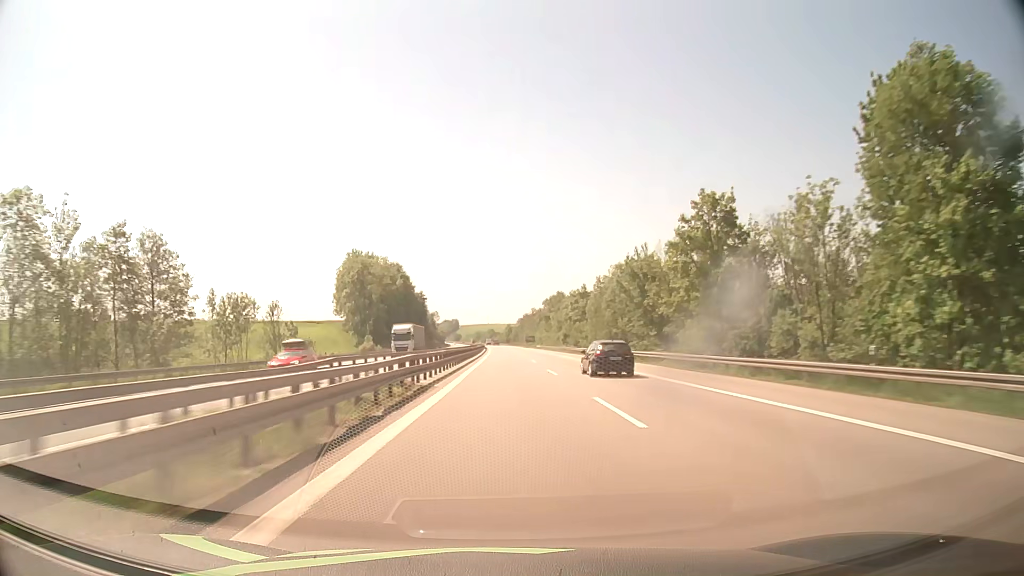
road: motorway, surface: asphalt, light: Day
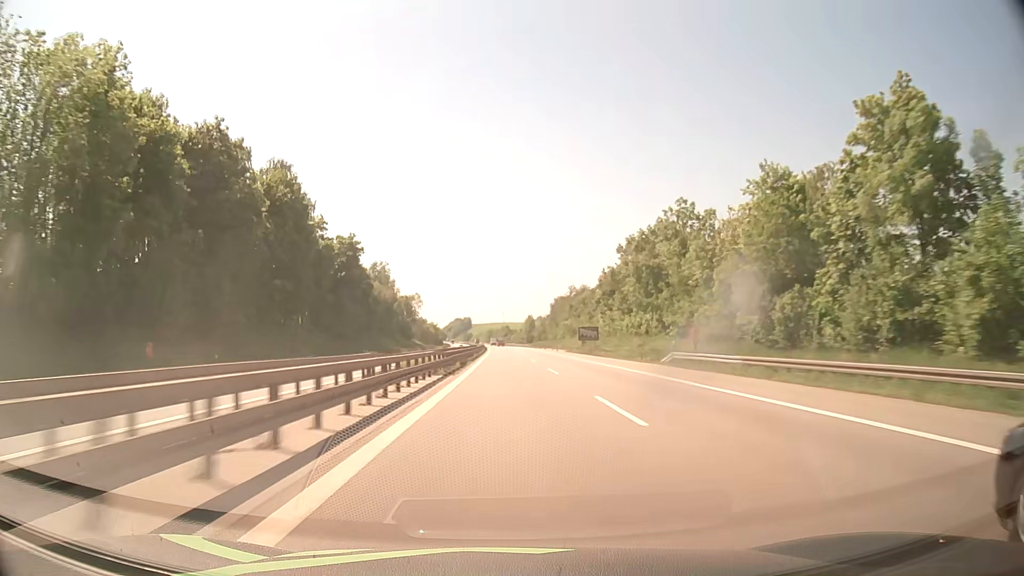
(-1.6, +126.8) m; -1°
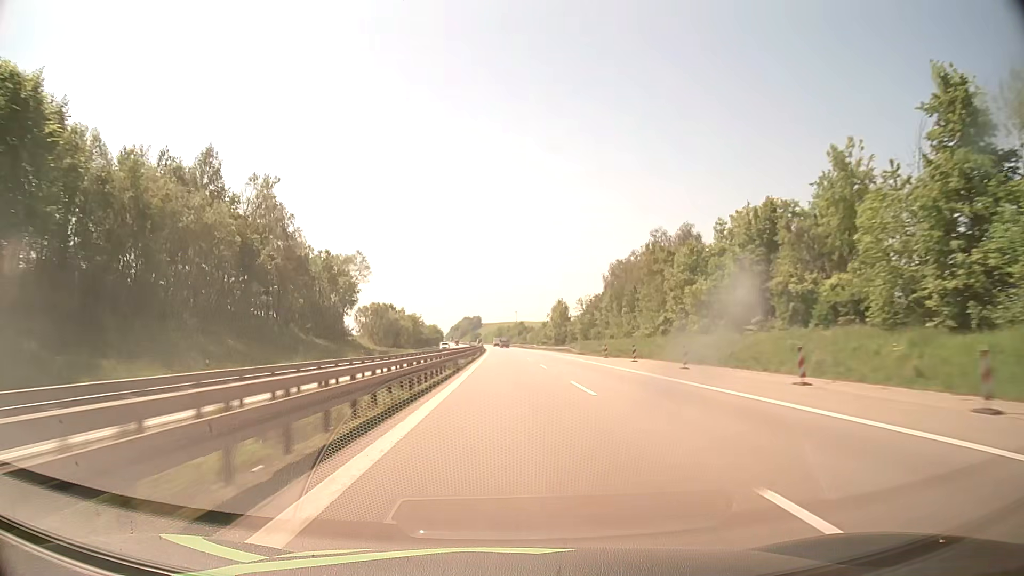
(-1.2, +101.6) m; -1°
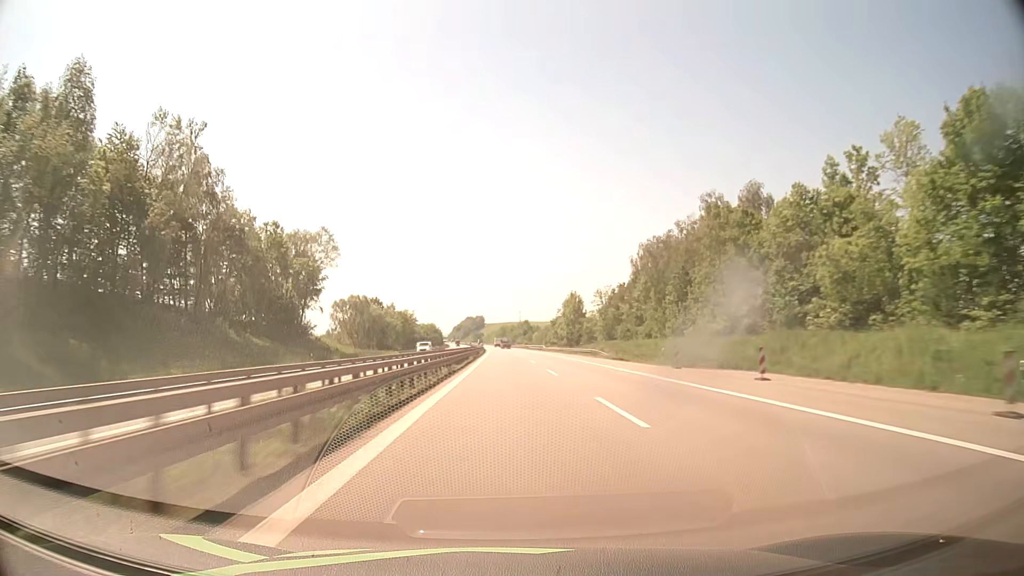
(0.0, +25.4) m; 0°
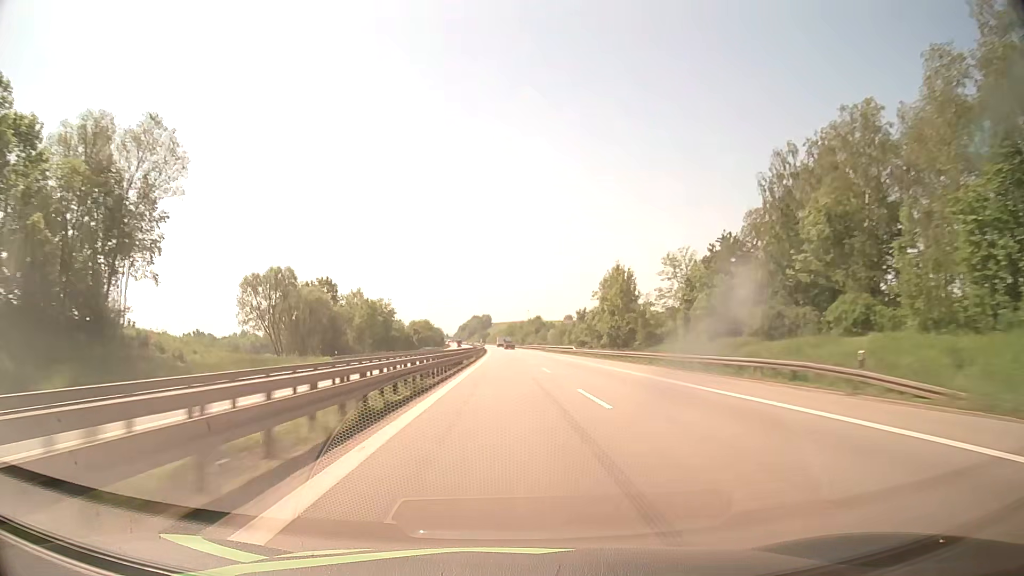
(-0.3, +50.8) m; -1°
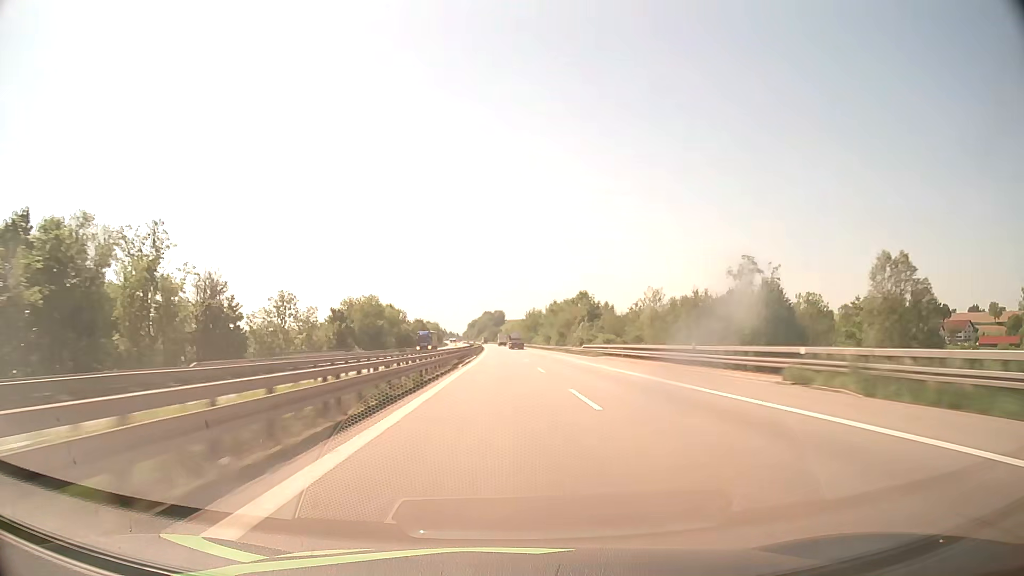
(-1.4, +127.1) m; -1°
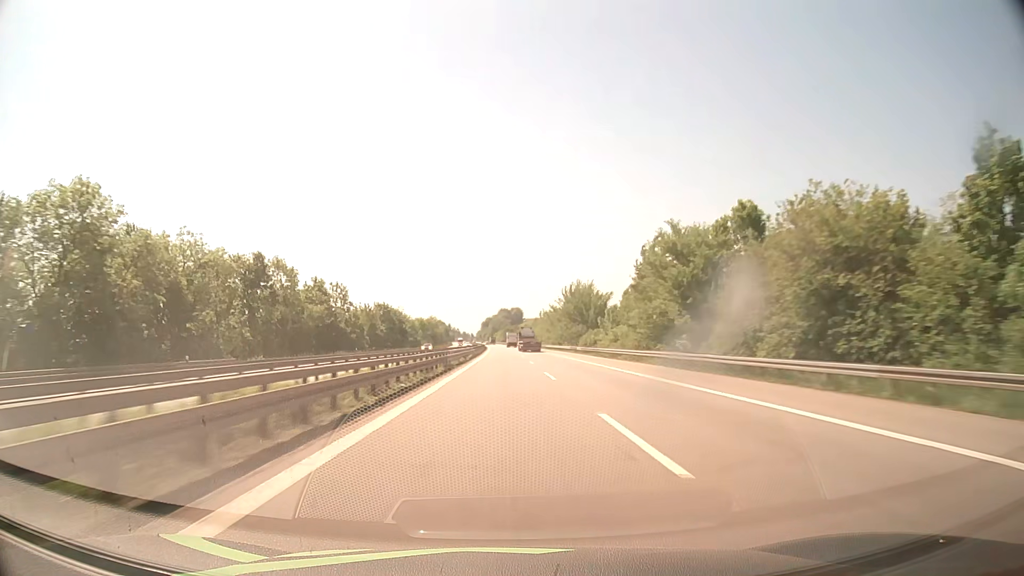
(-1.0, +101.6) m; -1°
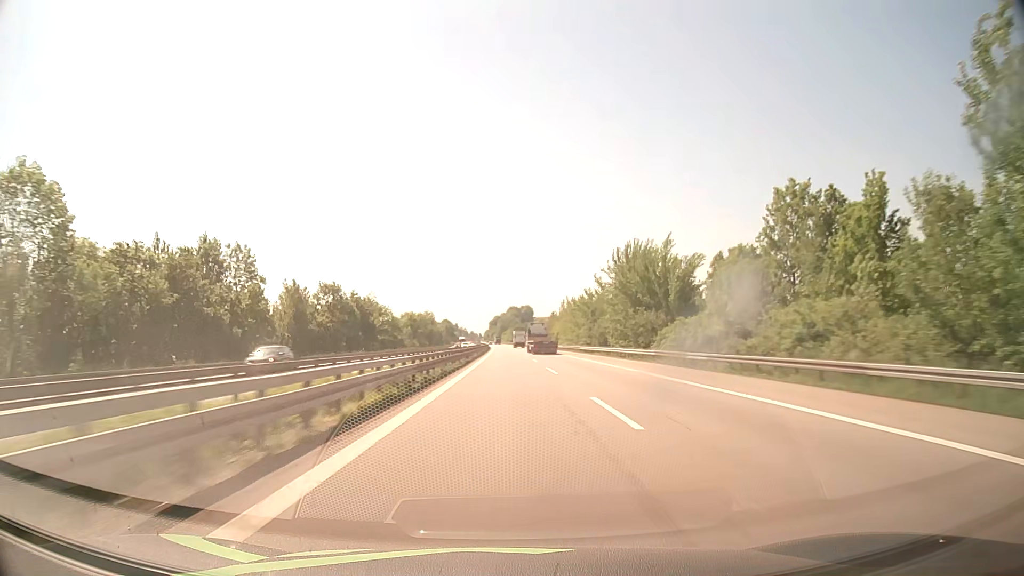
(-0.3, +50.8) m; -1°
(0, +10) (0, +20) (0, +30) (0, +40) (0, +50) (0, +60) (0, +70) (0, +80) (-1, +90) (-1, +100) m
